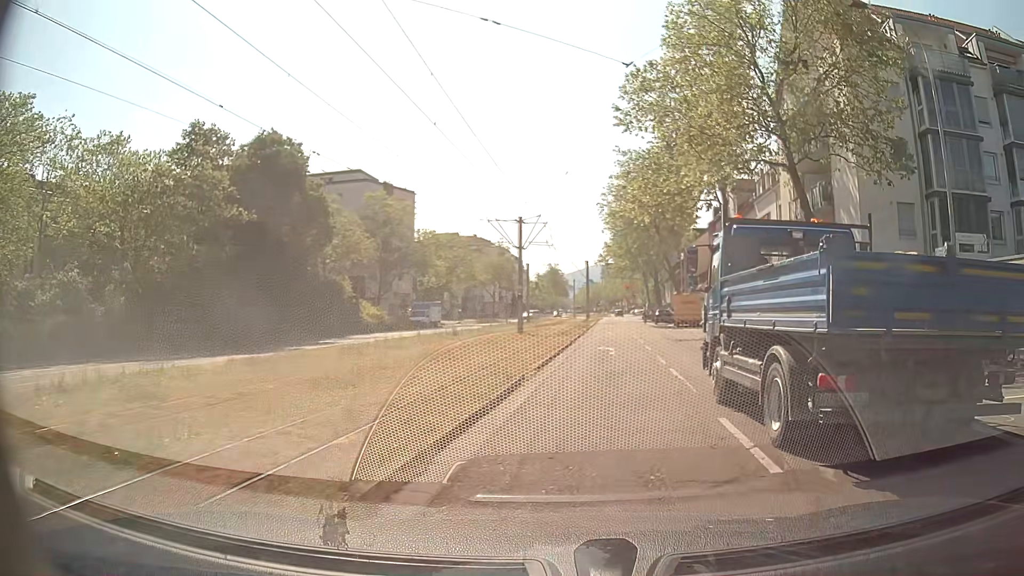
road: tertiary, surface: asphalt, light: Day
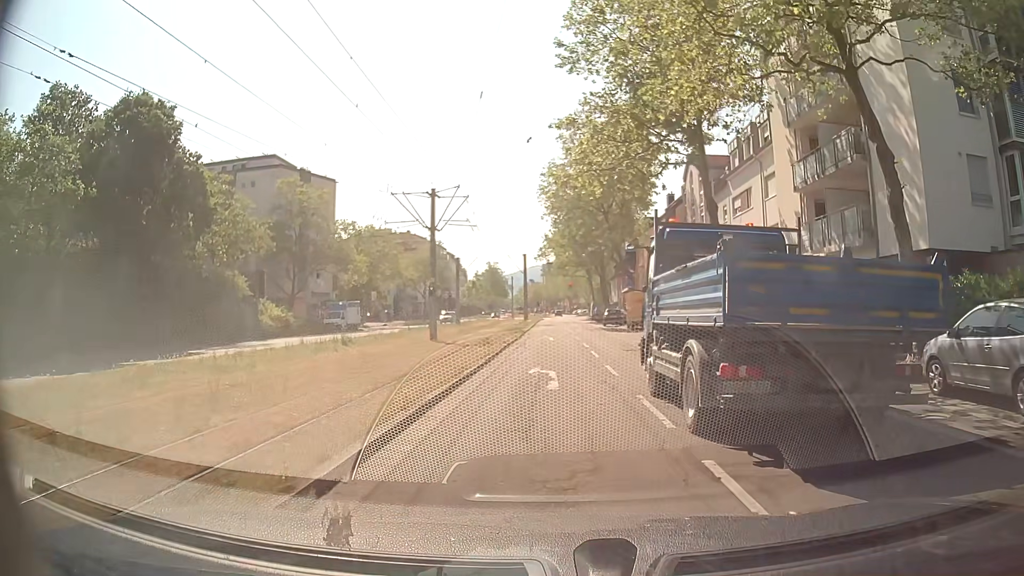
(+0.5, +10.0) m; +4°
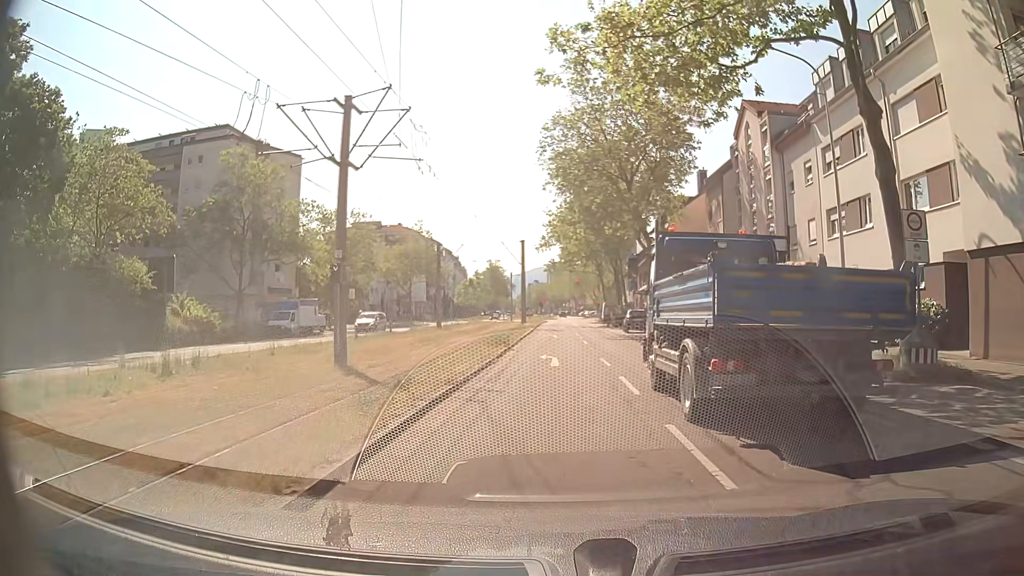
(-0.1, +14.8) m; 0°
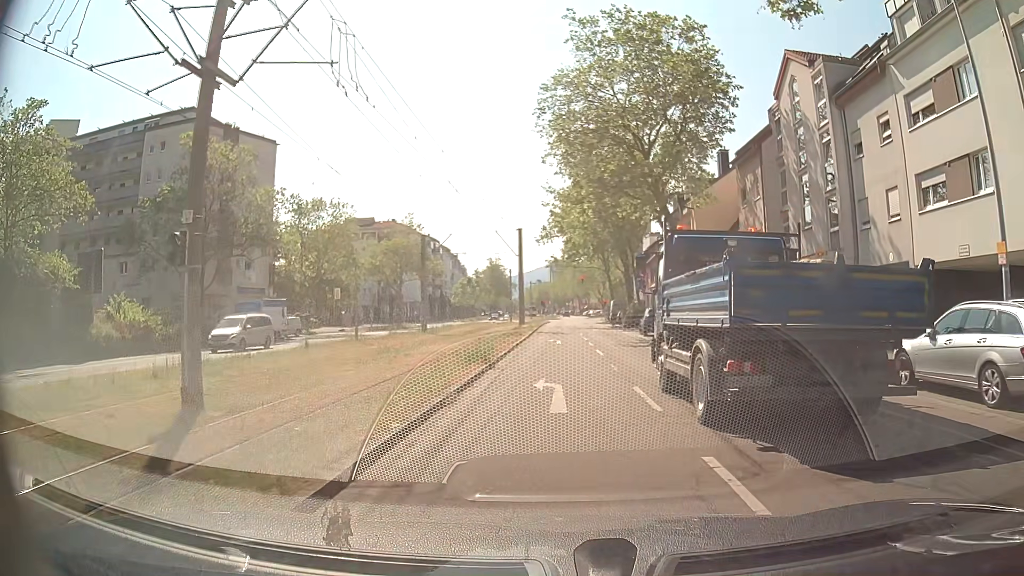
(0.0, +7.9) m; 0°
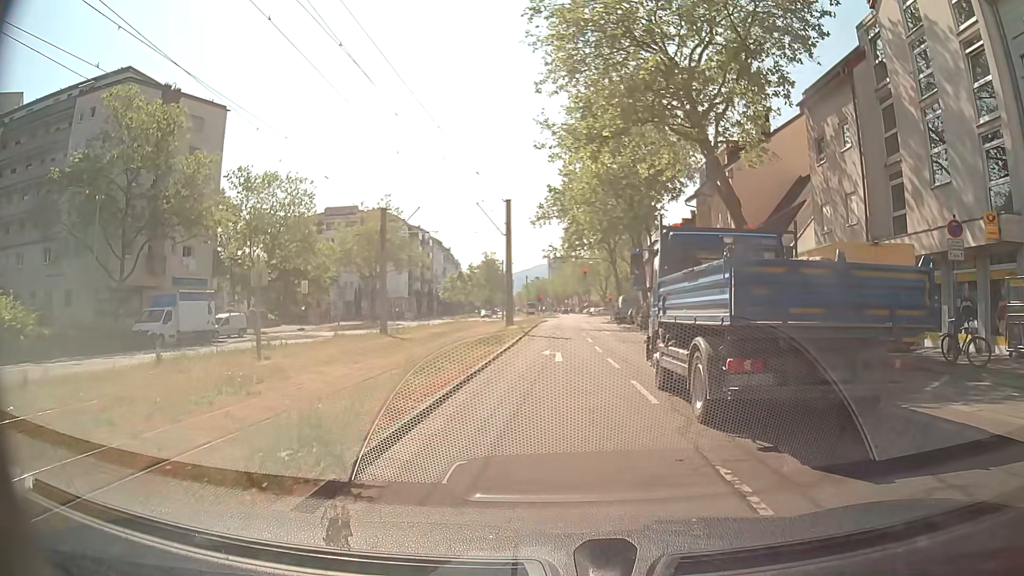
(-0.1, +11.5) m; -1°
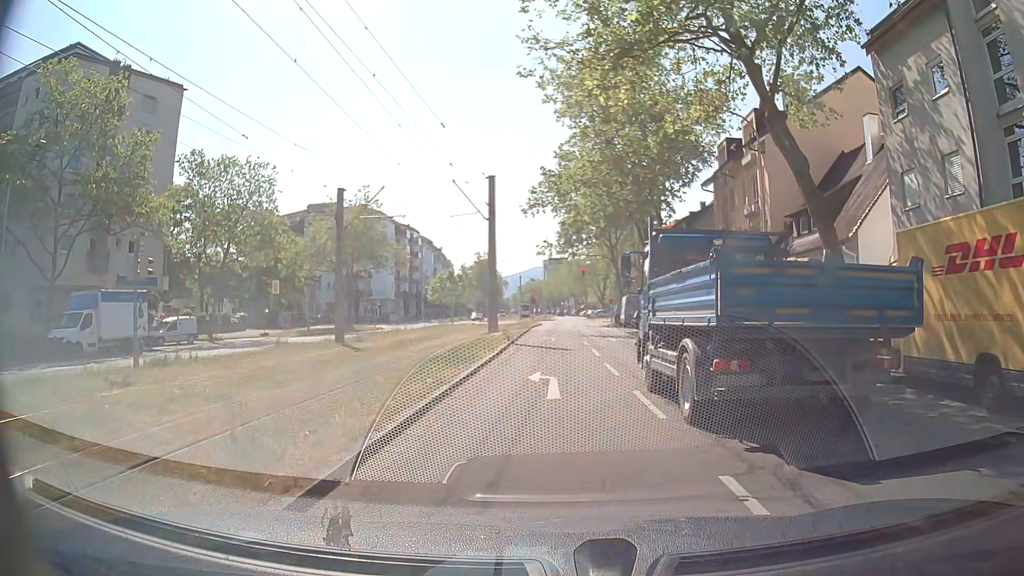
(+0.1, +7.3) m; +1°
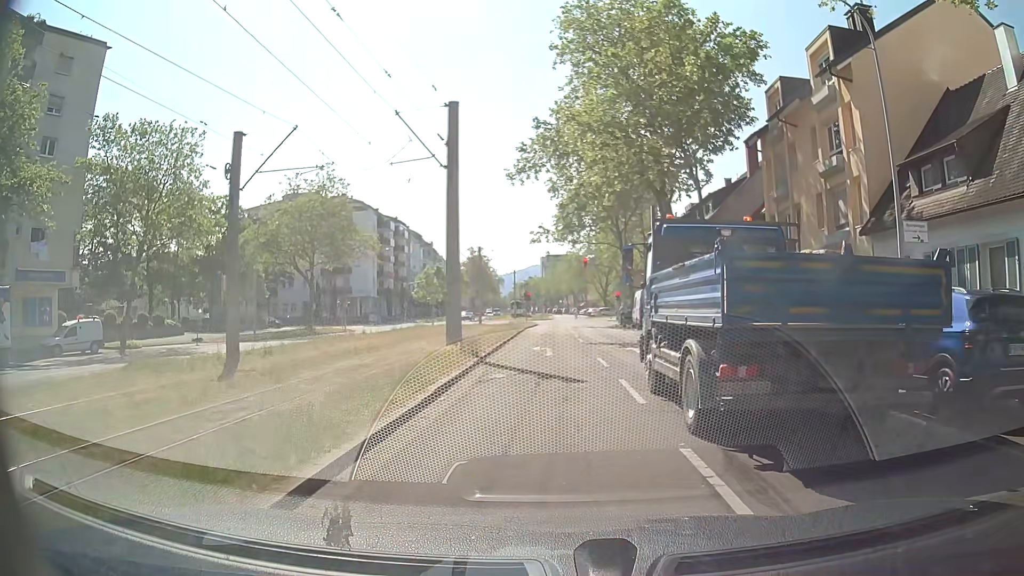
(0.0, +10.9) m; +1°
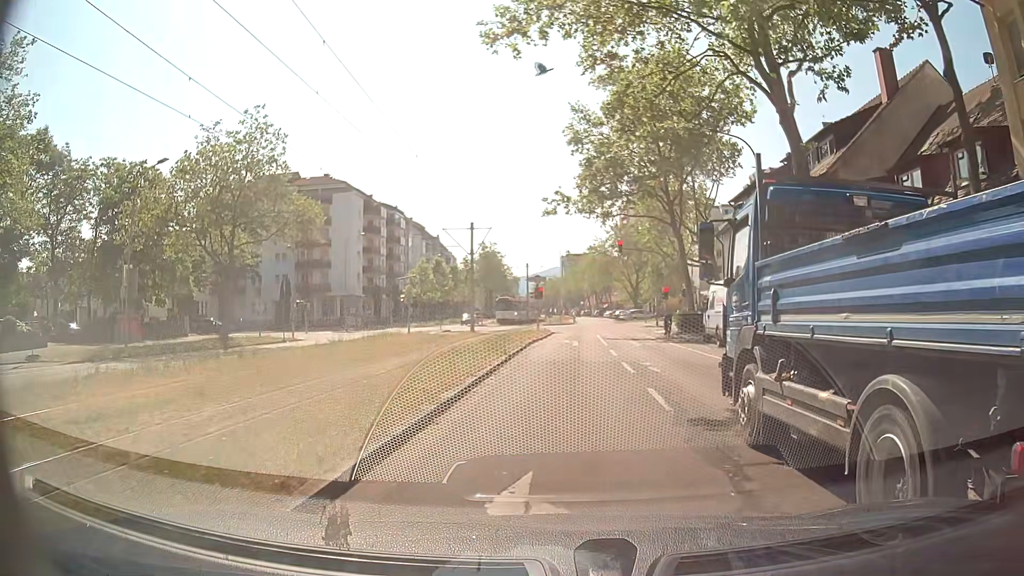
(-0.4, +18.6) m; -2°
